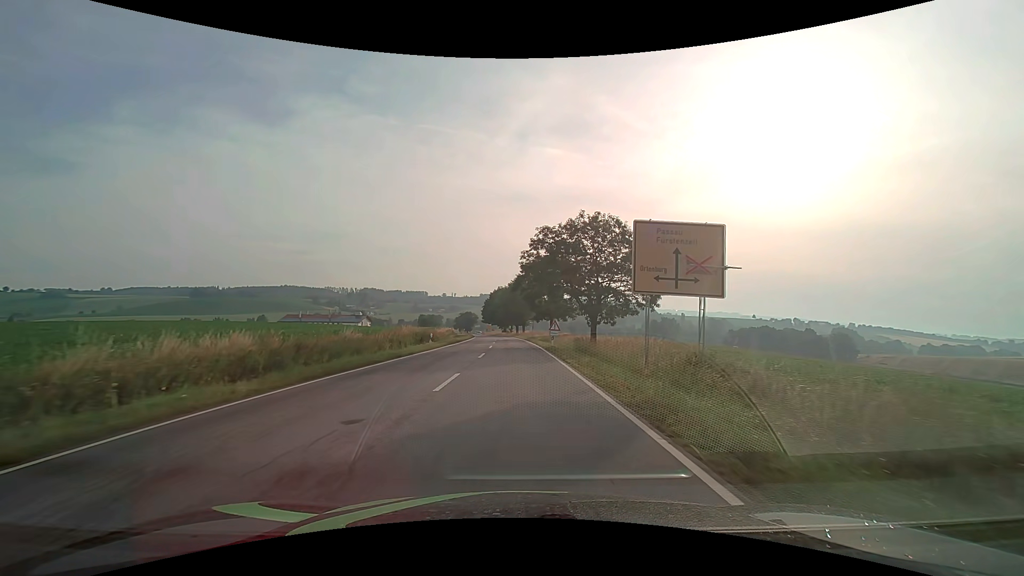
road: secondary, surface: asphalt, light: Day
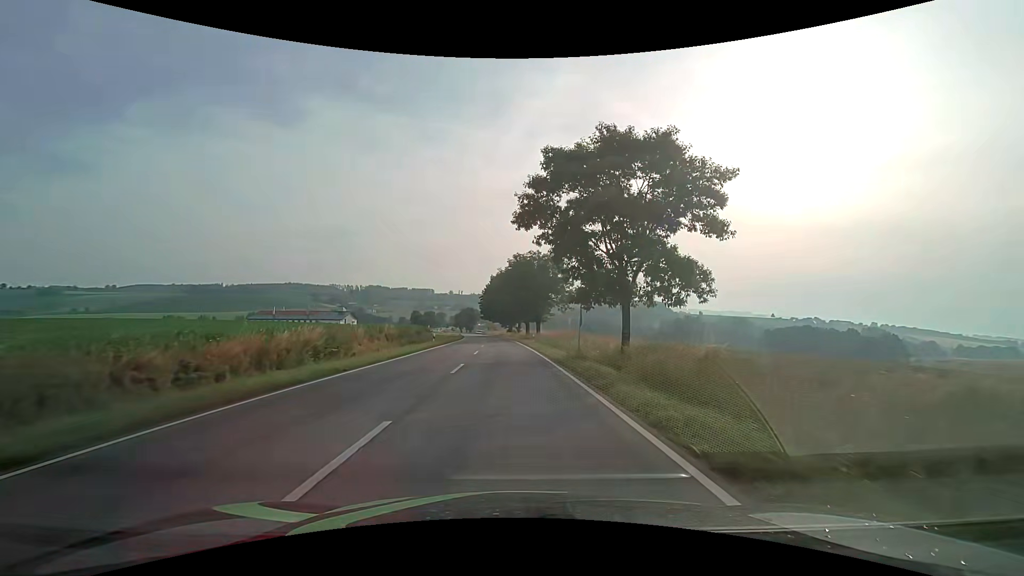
(-0.3, +43.3) m; -1°
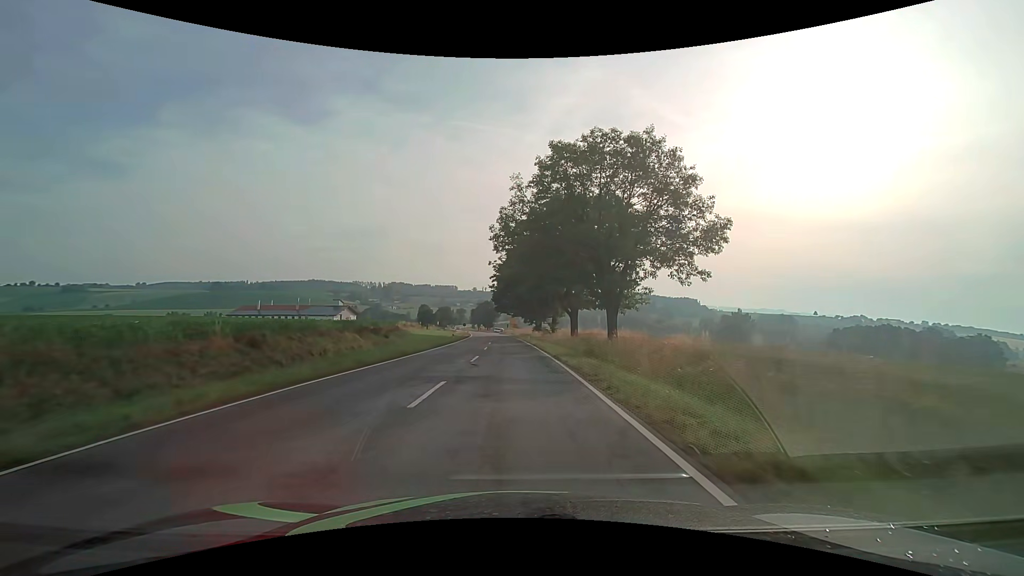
(-0.9, +42.6) m; -3°
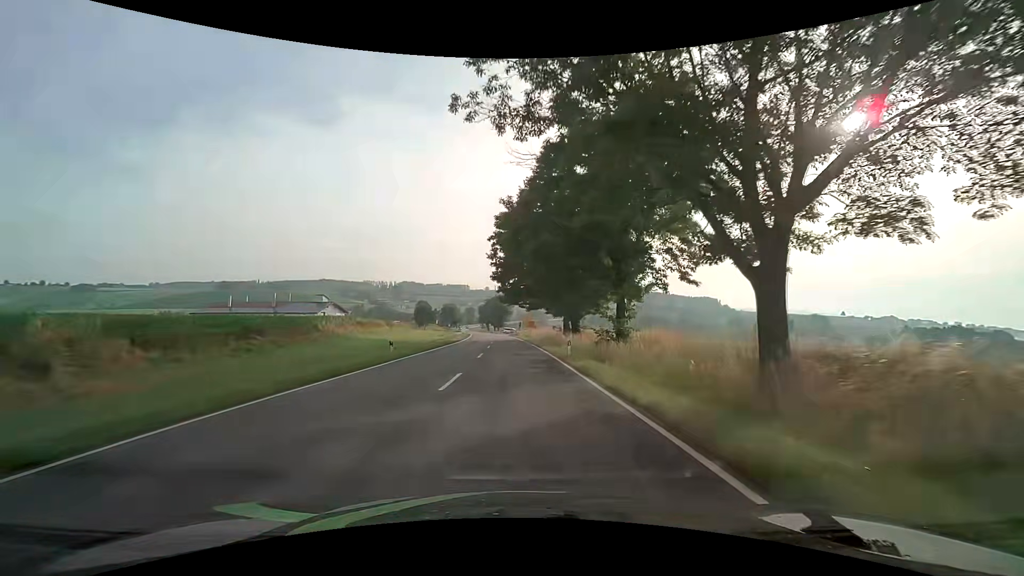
(-0.5, +33.6) m; -2°
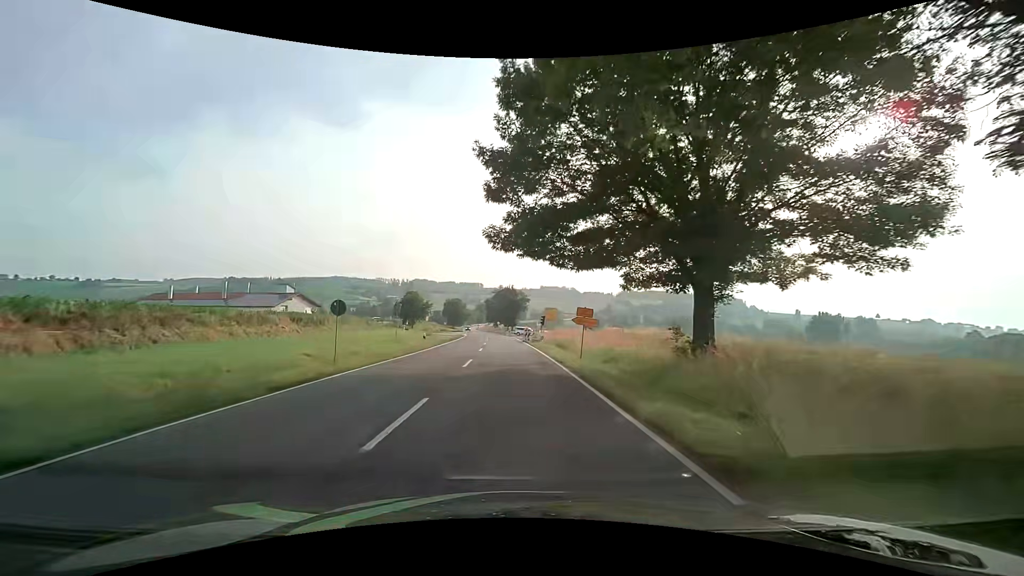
(-0.4, +41.3) m; -2°
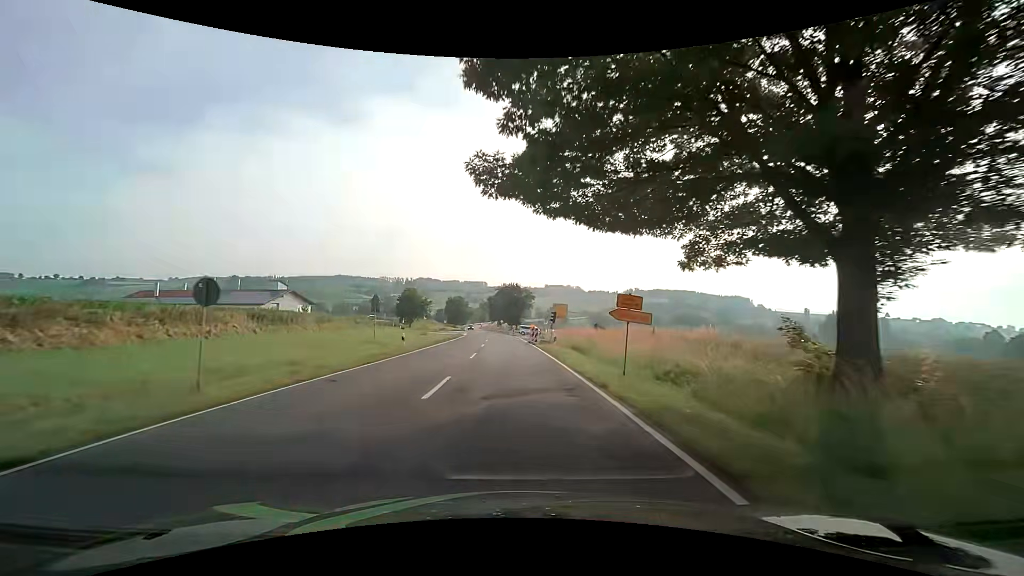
(-0.1, +8.2) m; 0°
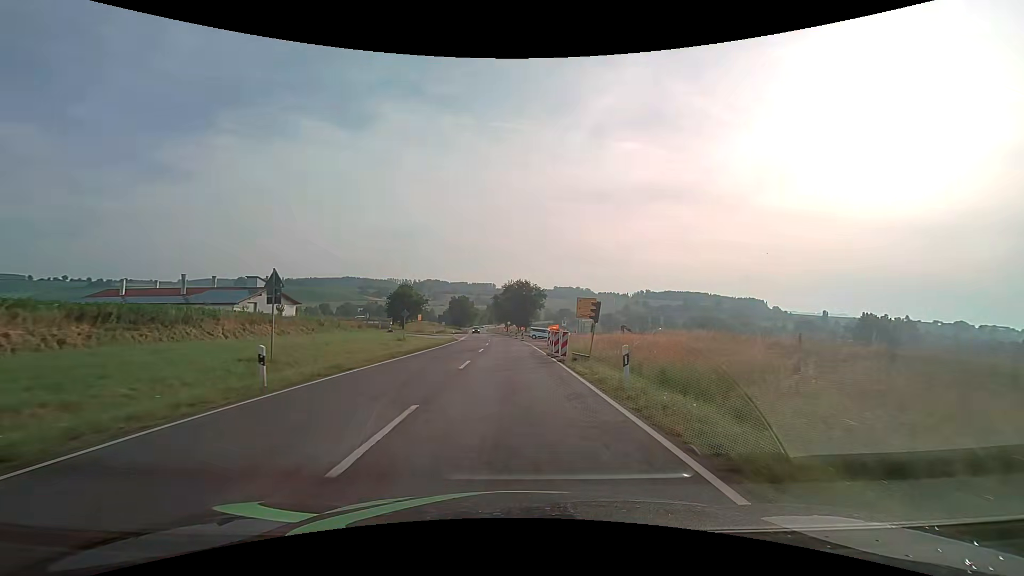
(-0.1, +16.6) m; -1°
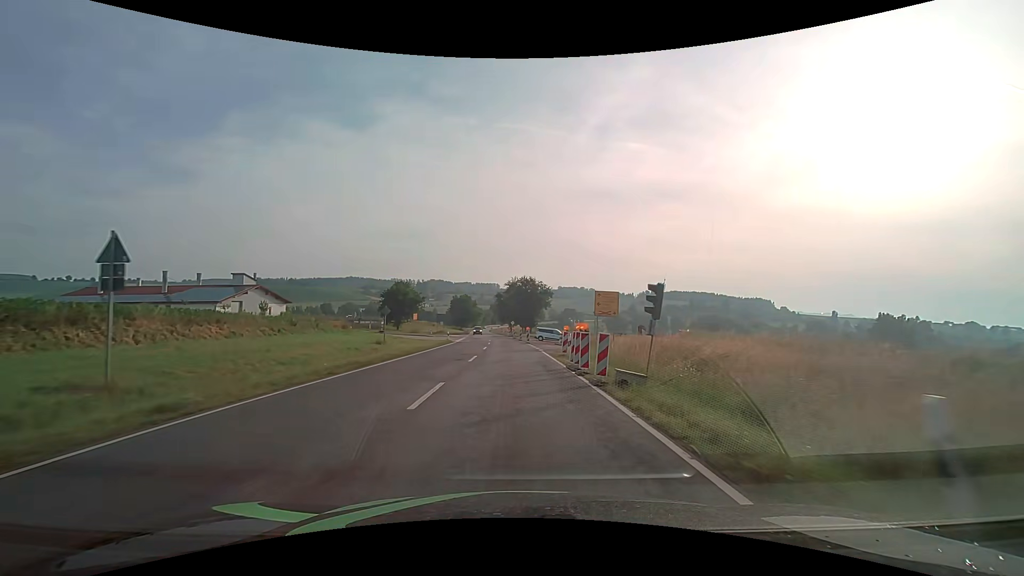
(-0.1, +8.4) m; -1°
(0, +10) (0, +20) (0, +30) (-1, +40) (-1, +50) (-2, +60) (-3, +70) (-3, +80) (-4, +90) (-5, +100) m
